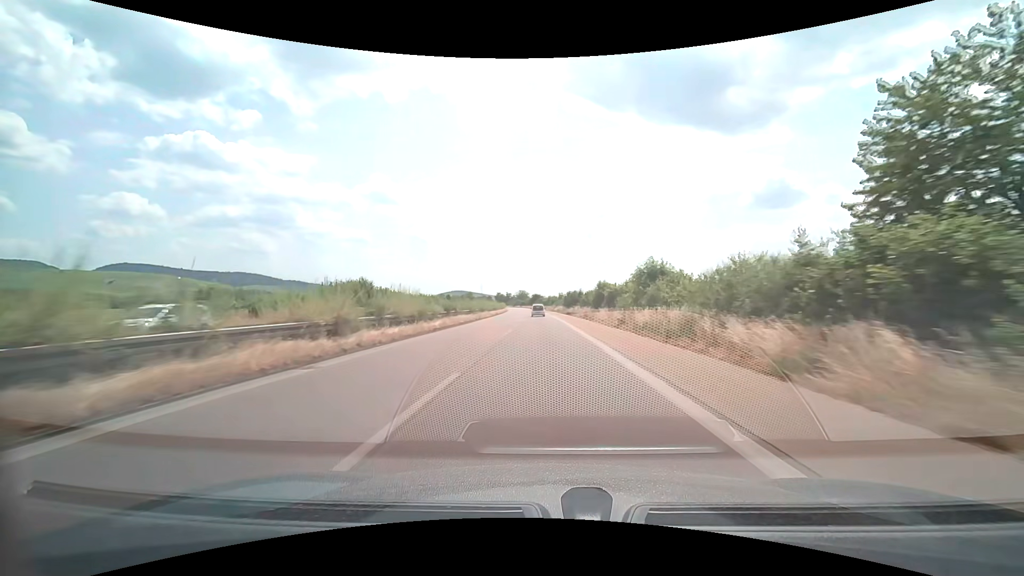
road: trunk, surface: asphalt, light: Day
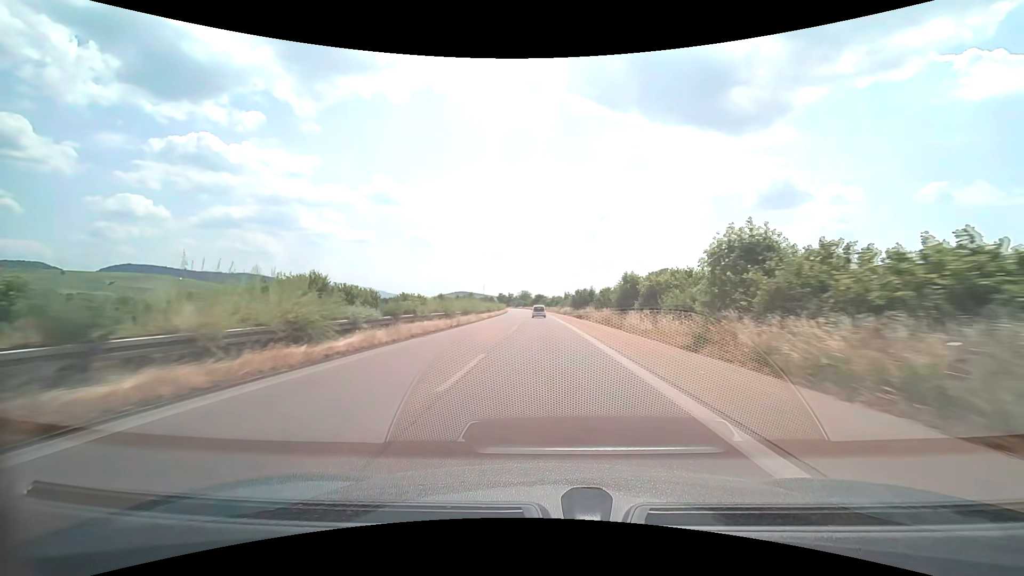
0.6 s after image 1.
(0.0, +13.8) m; -1°
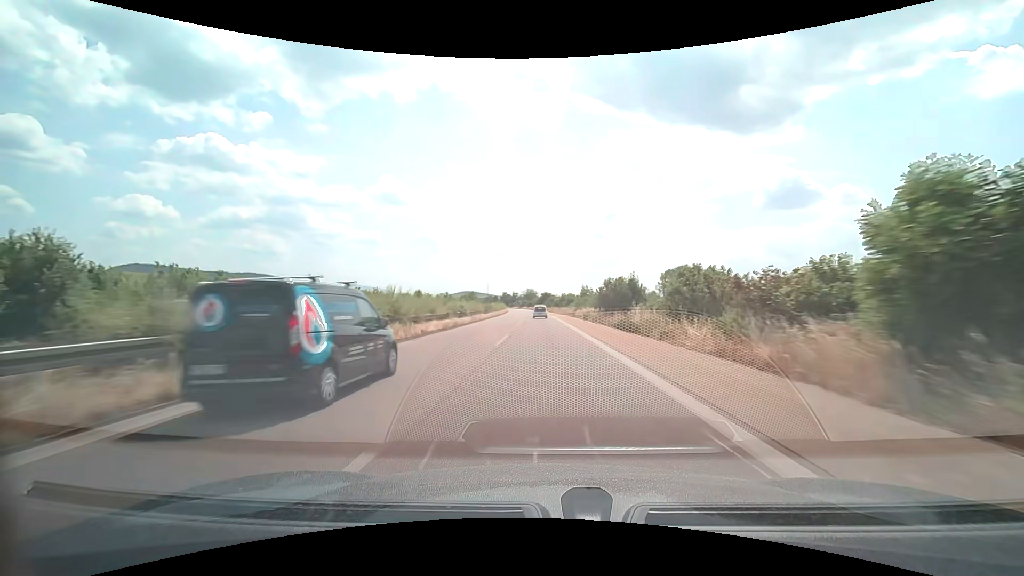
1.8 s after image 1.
(-0.1, +27.4) m; -1°
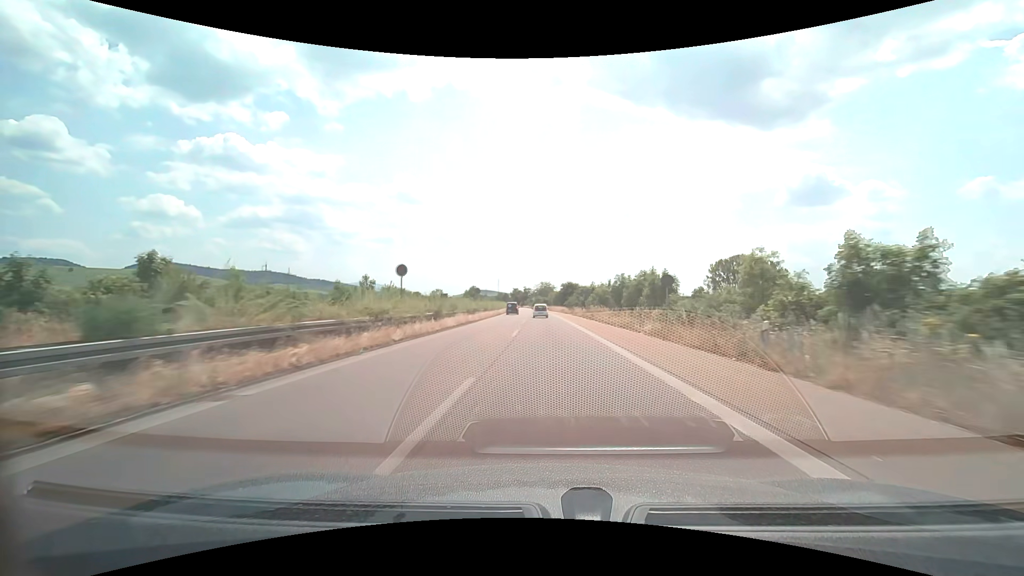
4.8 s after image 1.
(-1.2, +67.3) m; -2°
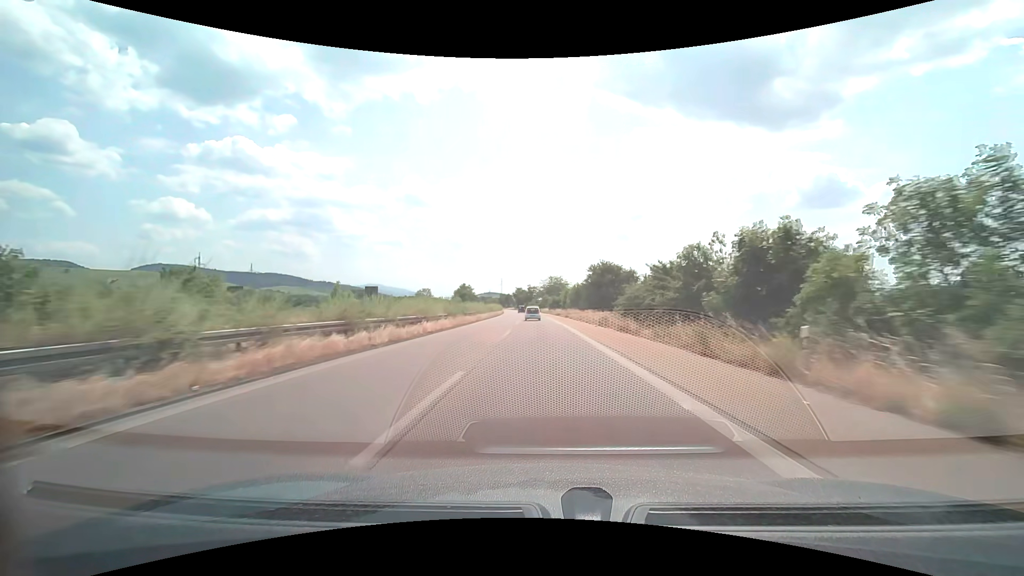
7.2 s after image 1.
(-0.4, +52.9) m; -1°
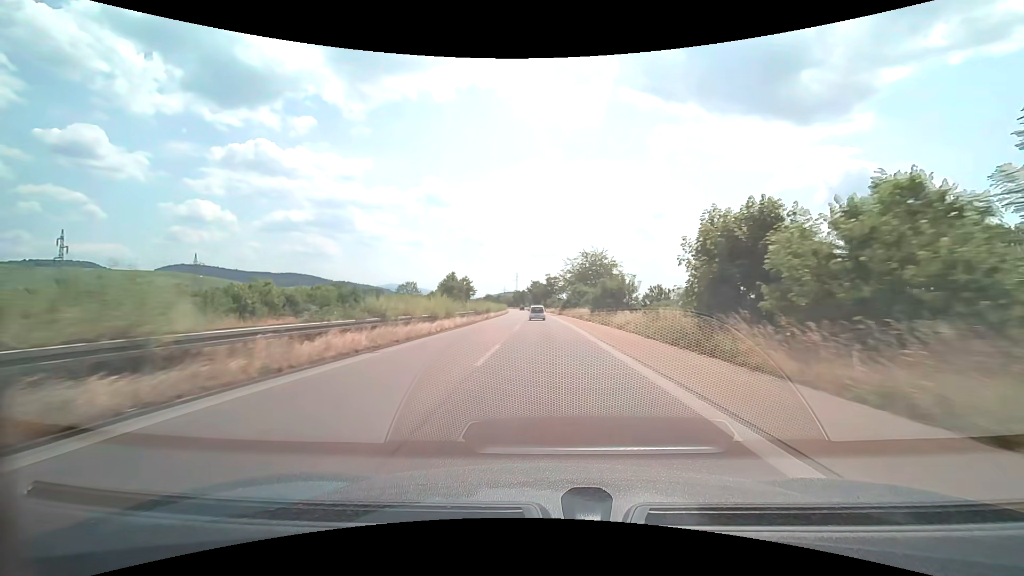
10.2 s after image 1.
(-1.3, +65.0) m; -2°
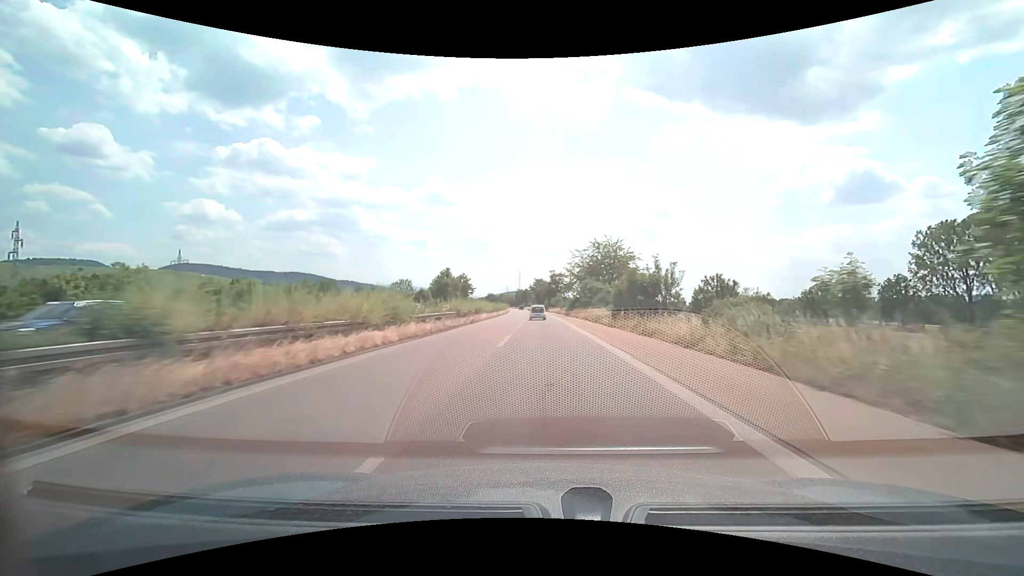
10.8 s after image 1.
(0.0, +12.9) m; 0°
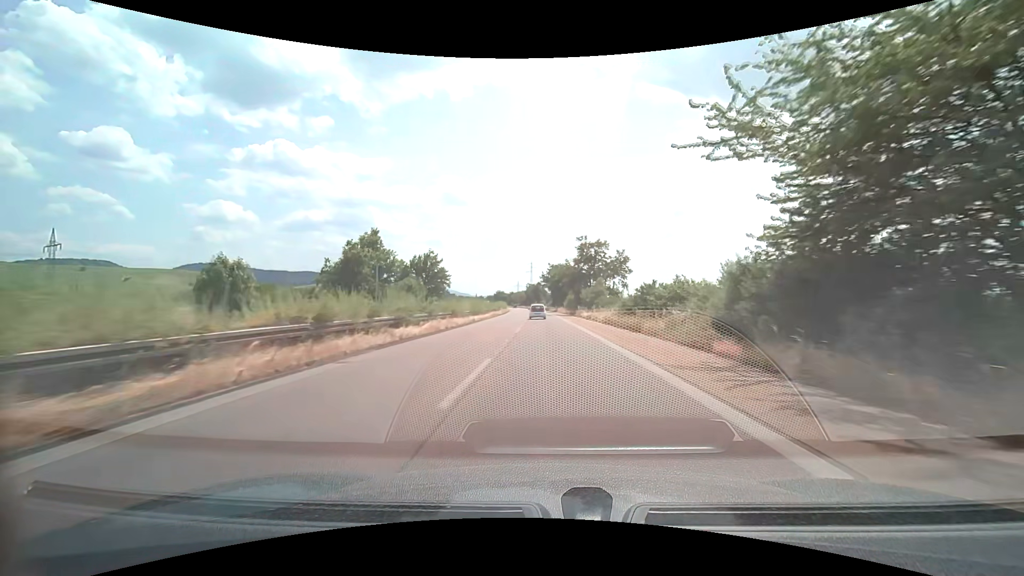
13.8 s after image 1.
(-0.9, +64.0) m; -2°
(0, +10) (0, +20) (0, +30) (0, +40) (0, +50) (-1, +60) (-1, +70) (-1, +80) (-1, +90) (-2, +100) m
